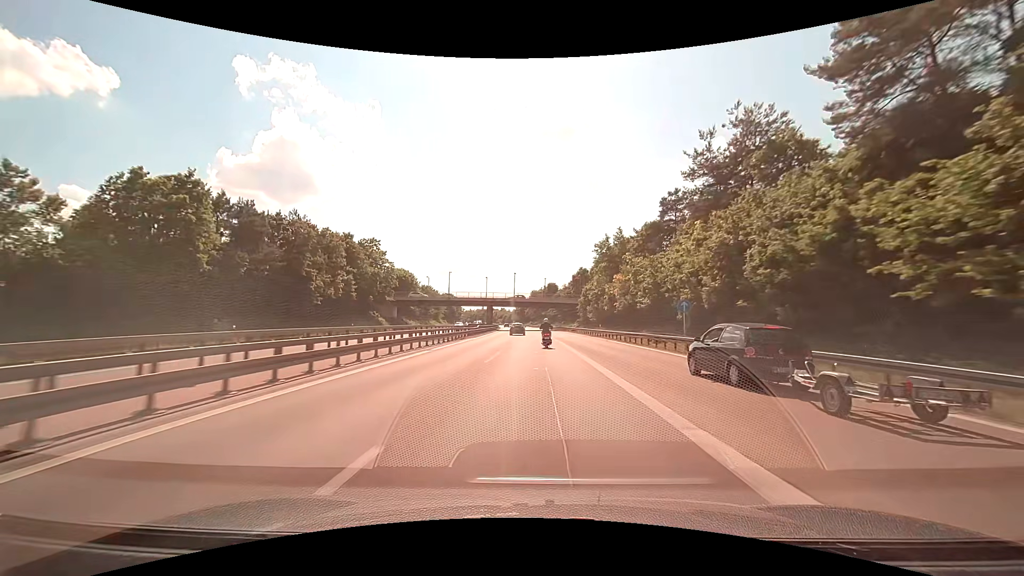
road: motorway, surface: asphalt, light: Day
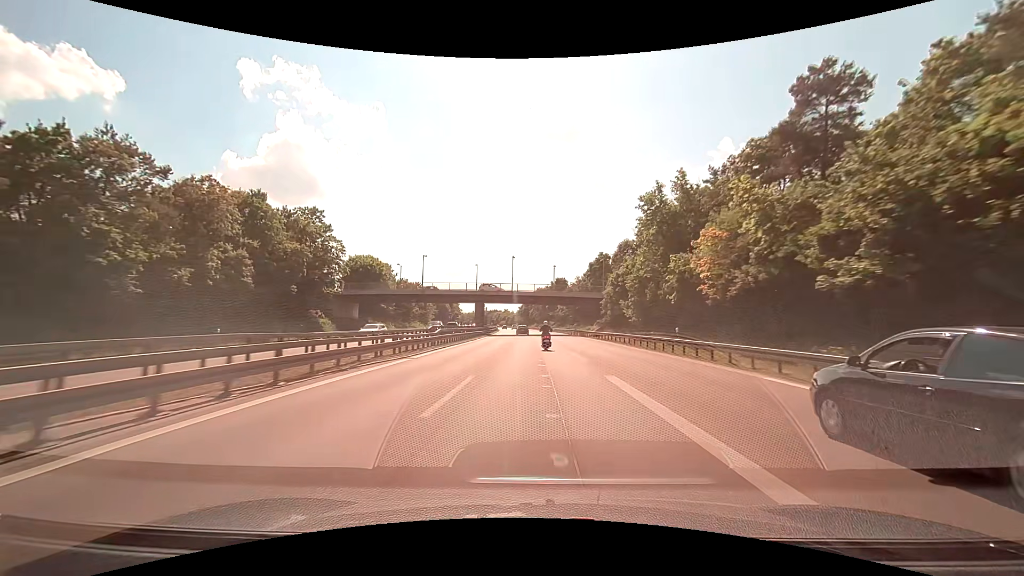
(-0.2, +28.0) m; -1°
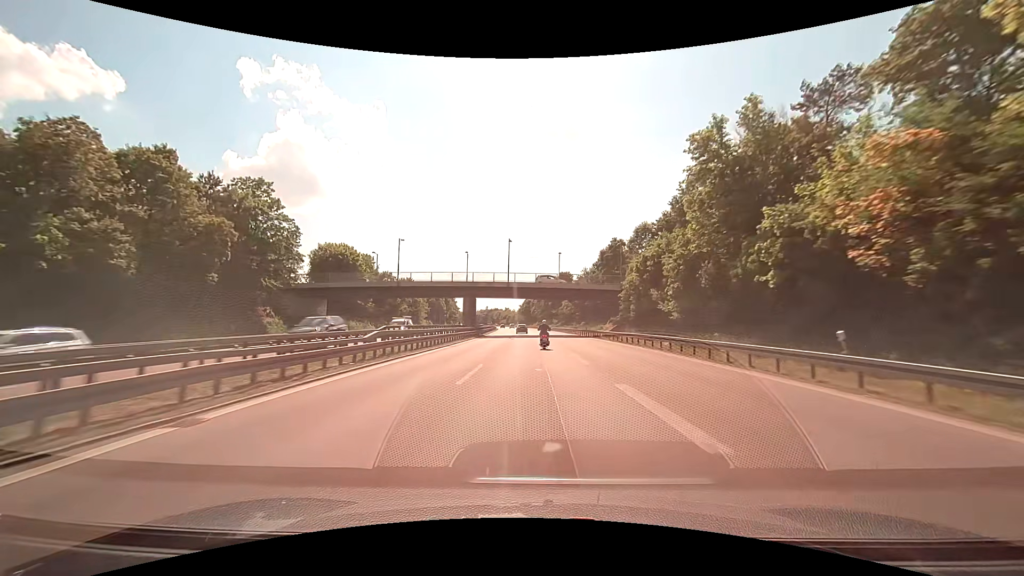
(-0.1, +14.0) m; 0°
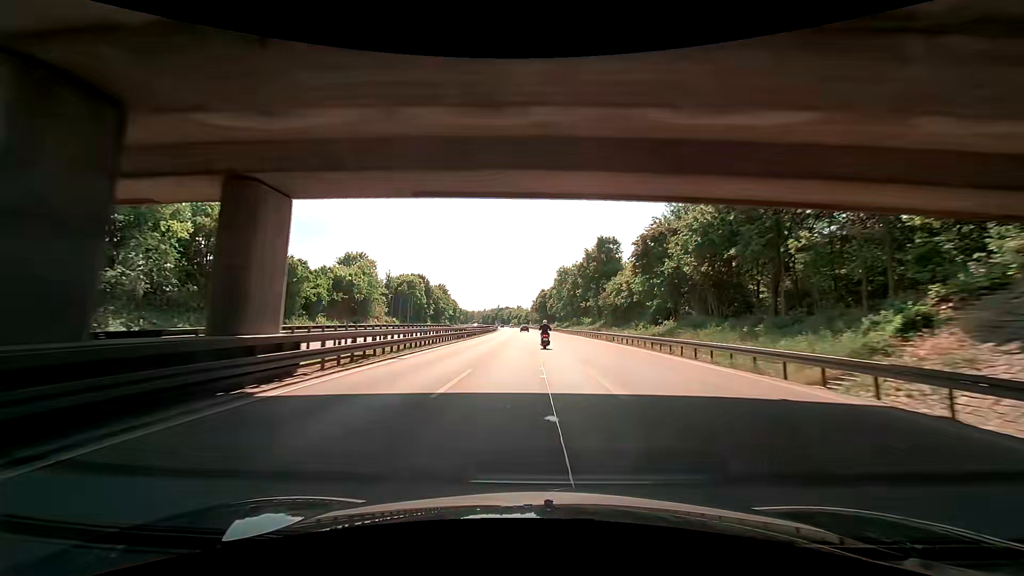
(-0.9, +56.2) m; -2°
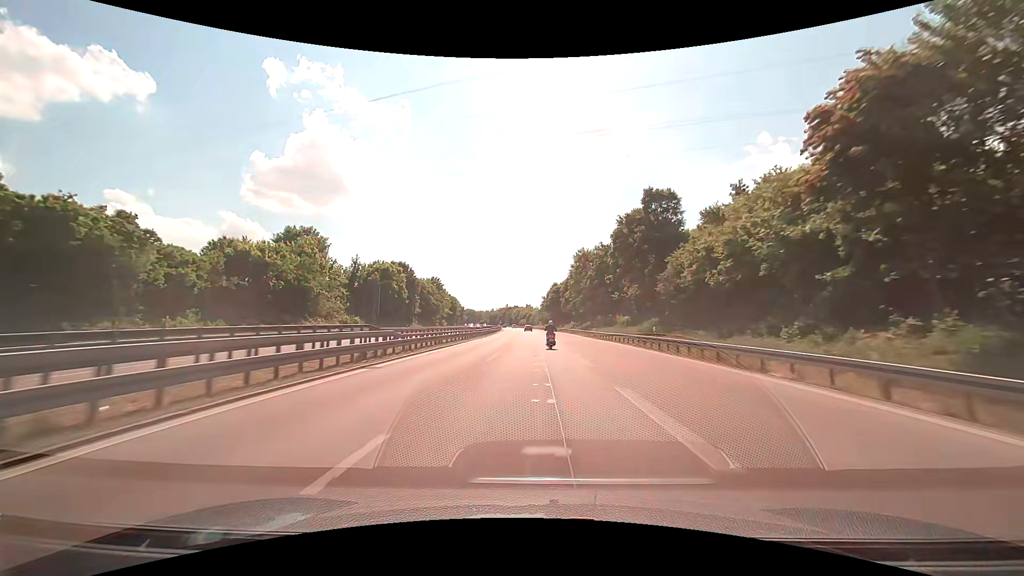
(0.0, +28.3) m; -1°
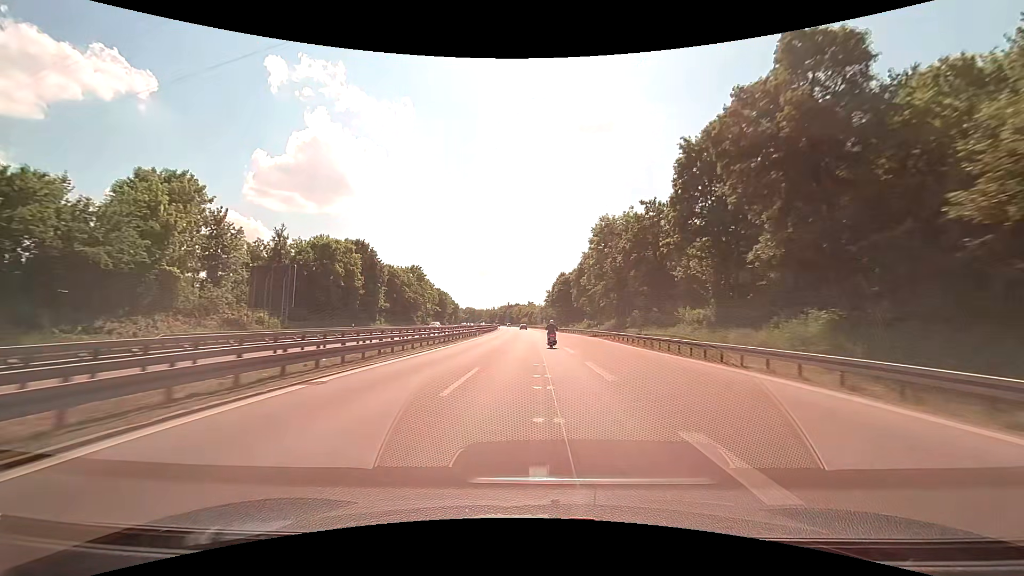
(-0.1, +28.5) m; 0°
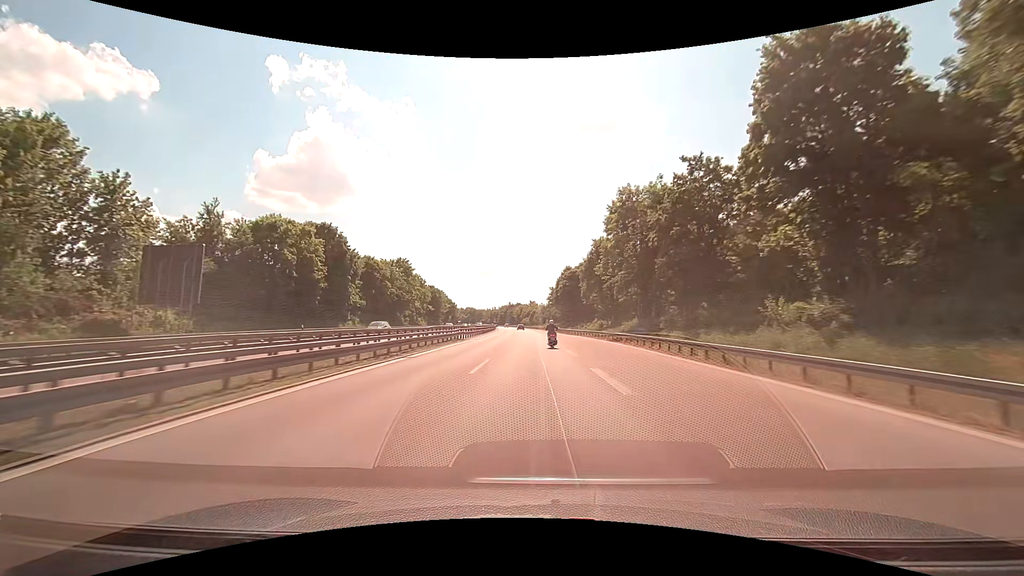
(0.0, +14.3) m; 0°
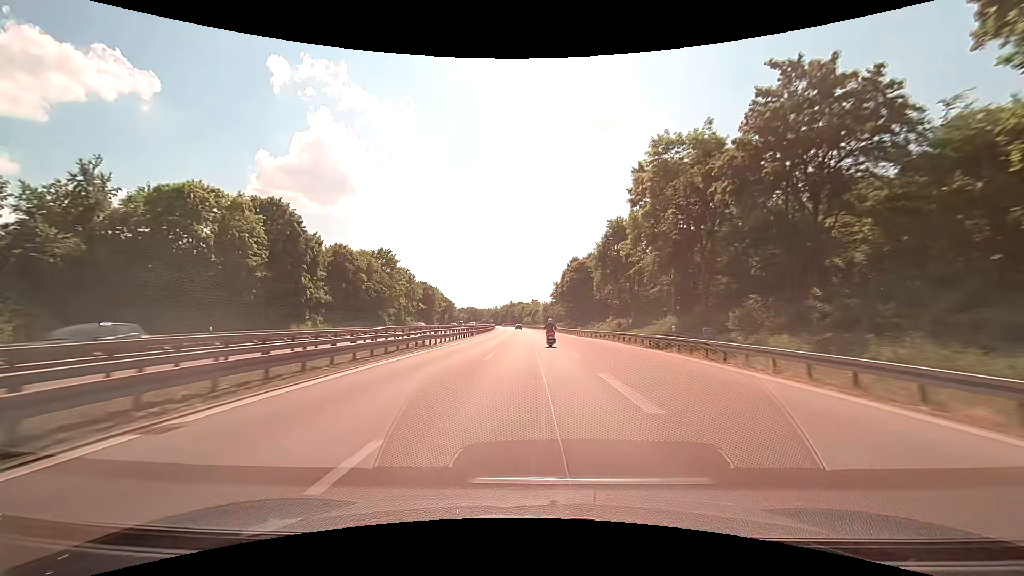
(0.0, +14.3) m; 0°
(0, +10) (0, +20) (0, +30) (0, +40) (-1, +50) (-1, +60) (-1, +70) (-2, +80) (-2, +90) (-3, +100) m
